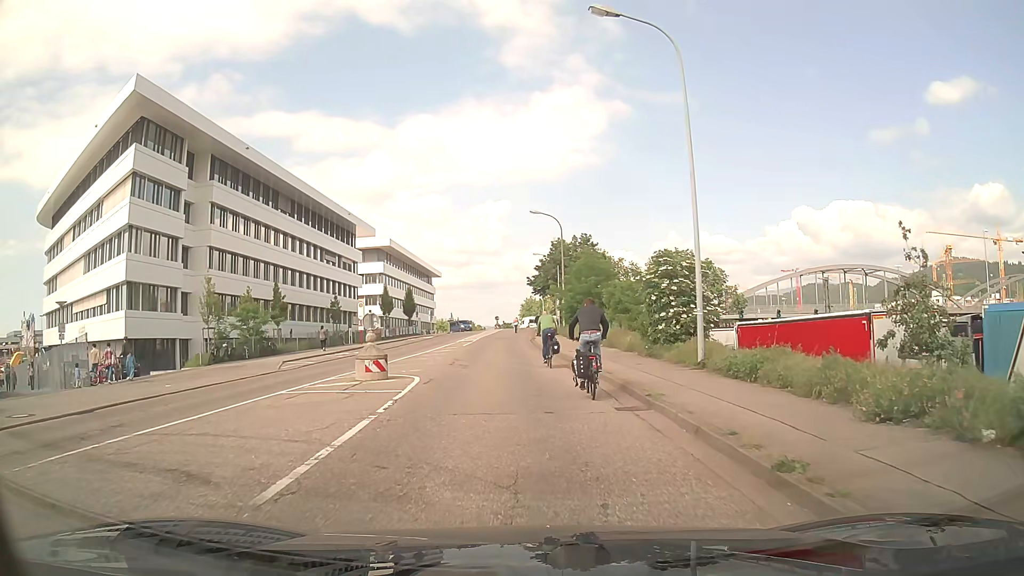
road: unclassified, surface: asphalt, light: Day
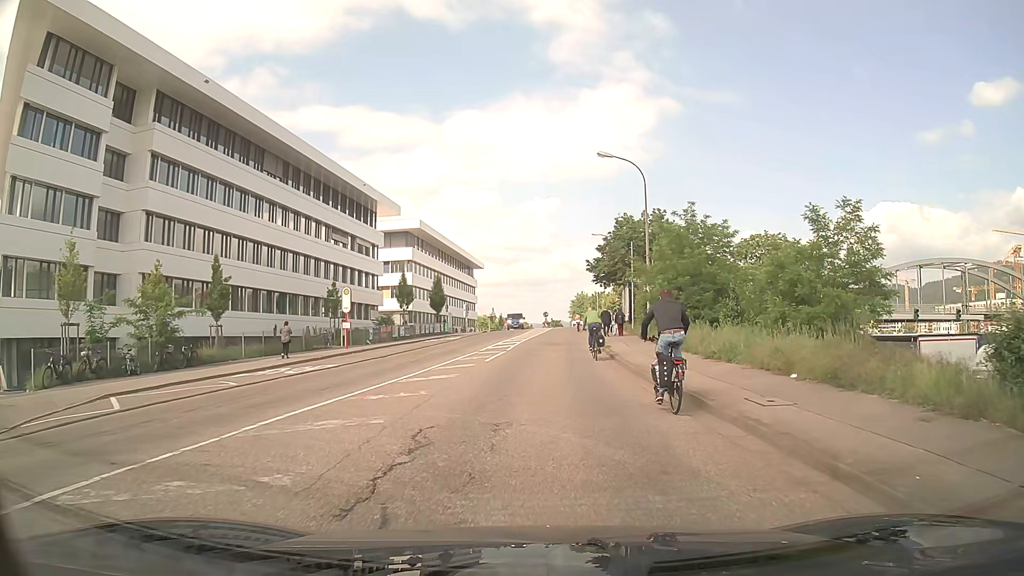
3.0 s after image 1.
(-0.9, +17.4) m; -4°
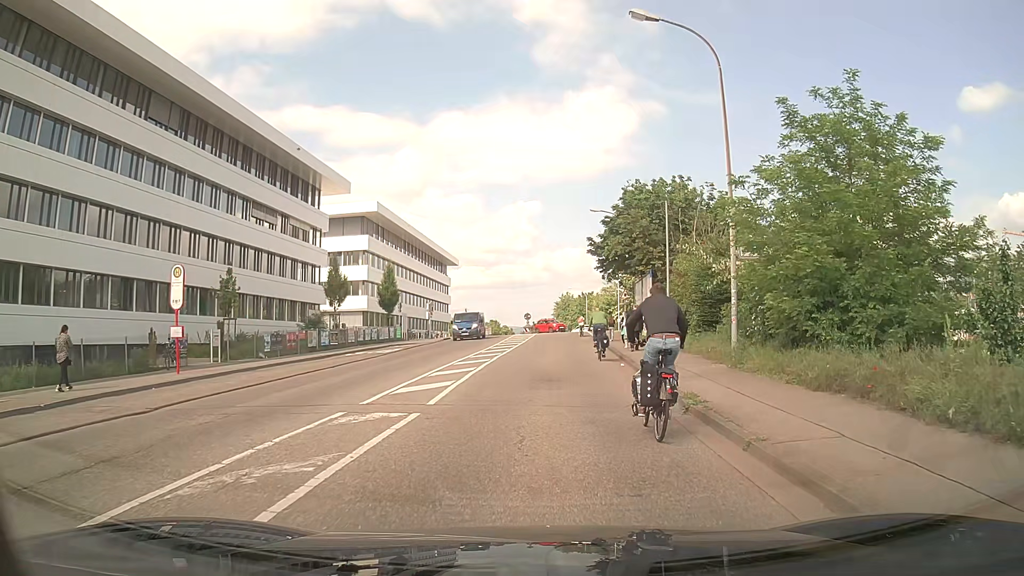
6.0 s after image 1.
(+0.4, +16.9) m; +2°
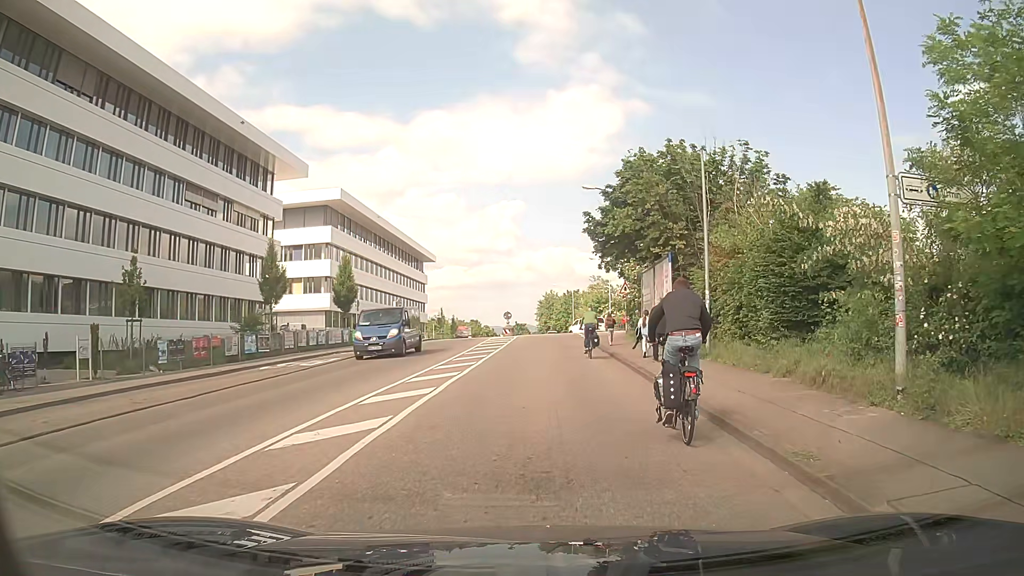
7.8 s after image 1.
(+0.1, +8.7) m; +2°
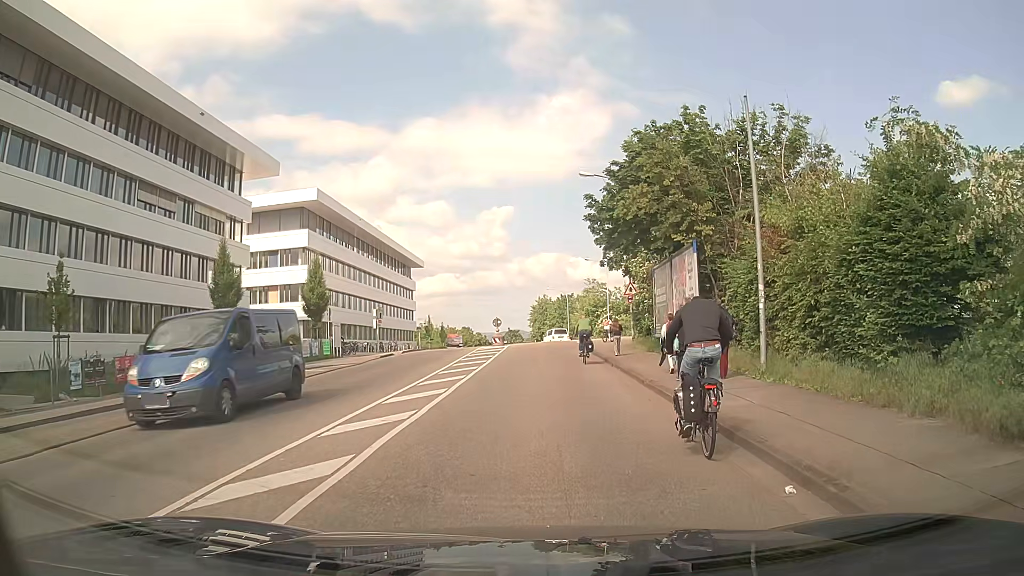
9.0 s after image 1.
(0.0, +5.3) m; +1°
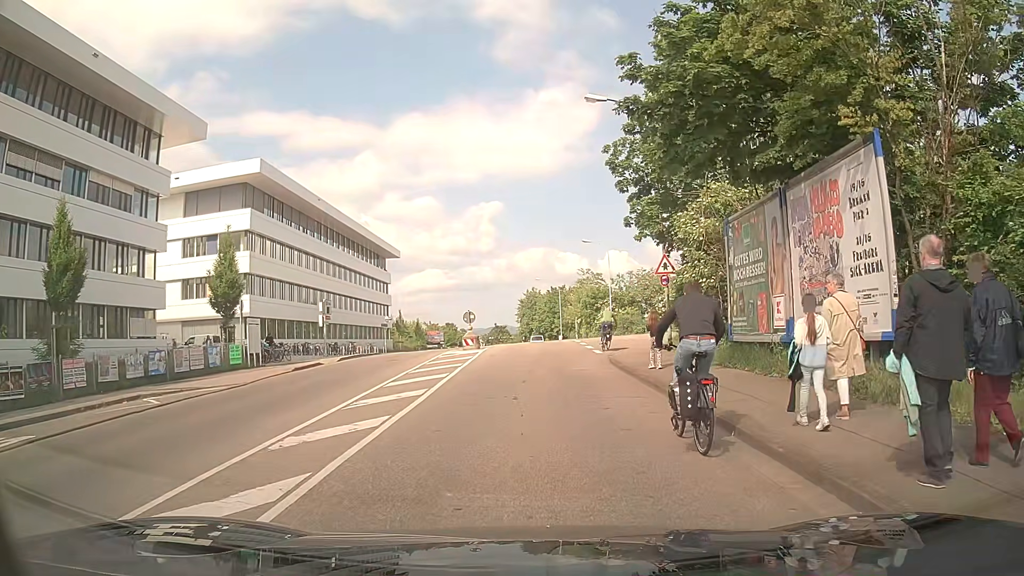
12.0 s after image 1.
(-0.1, +12.2) m; 0°
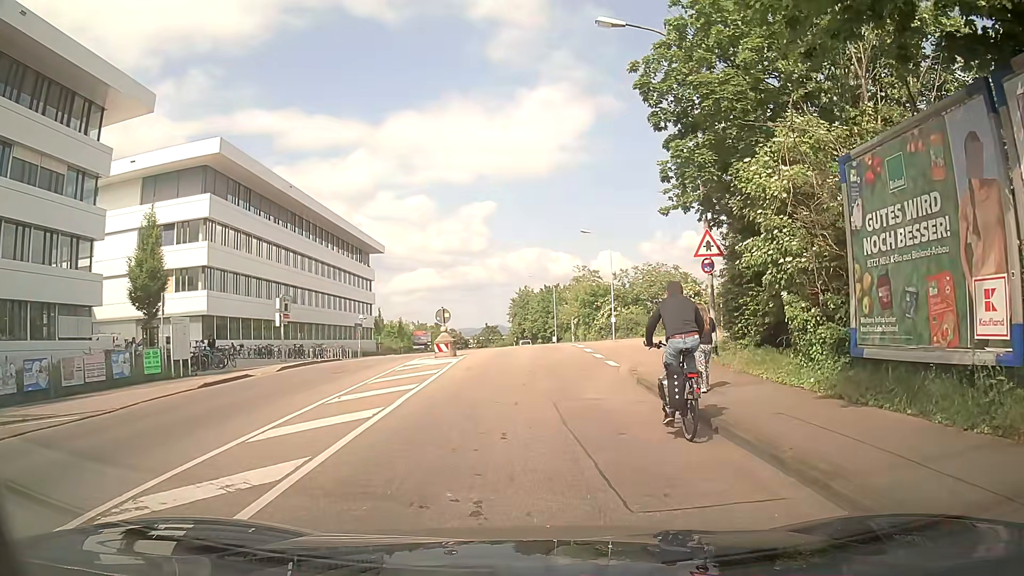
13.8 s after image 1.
(0.0, +6.8) m; 0°
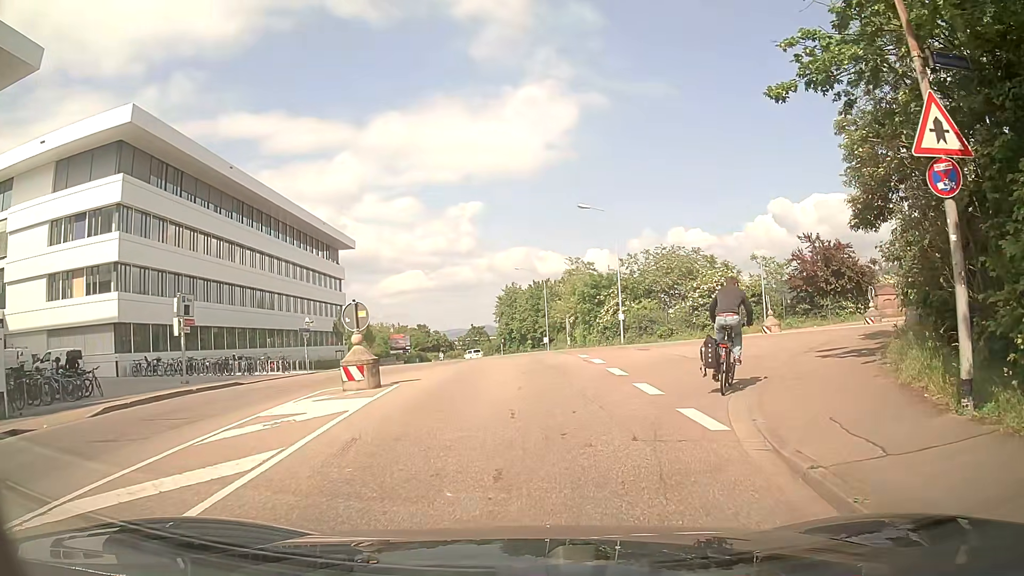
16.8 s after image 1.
(+0.3, +11.1) m; +2°
(+1, +10) (+5, +19) (+14, +24) (+24, +24) (+34, +24) (+44, +23) (+54, +22) (+64, +22) (+73, +22) (+83, +22) m
